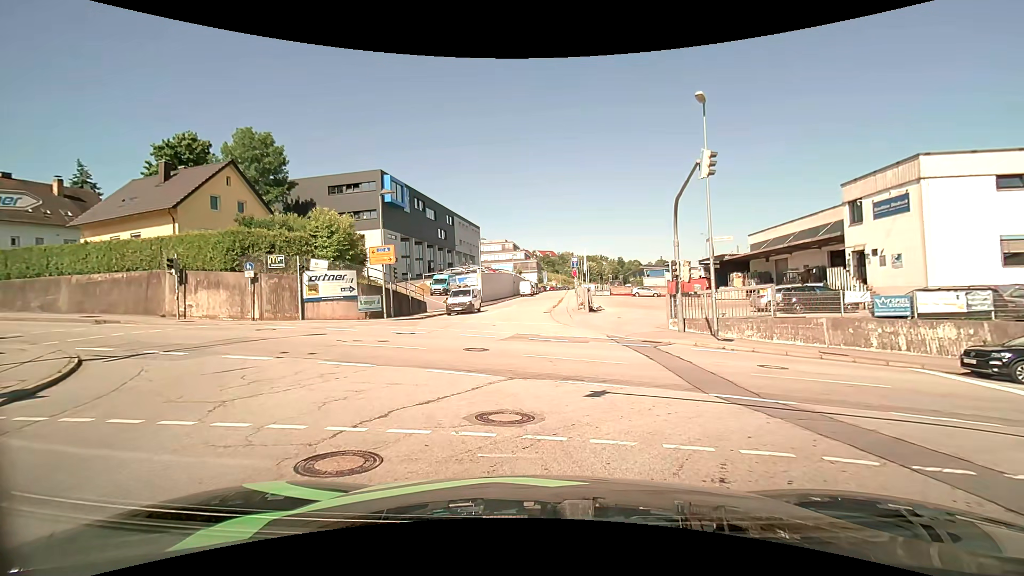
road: residential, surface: asphalt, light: Day
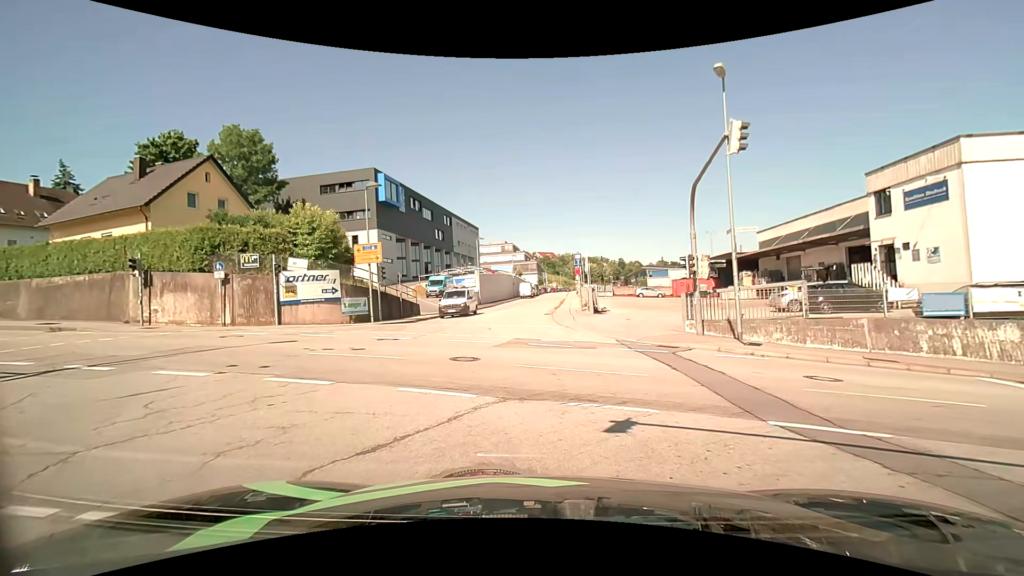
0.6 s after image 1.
(0.0, +2.5) m; 0°
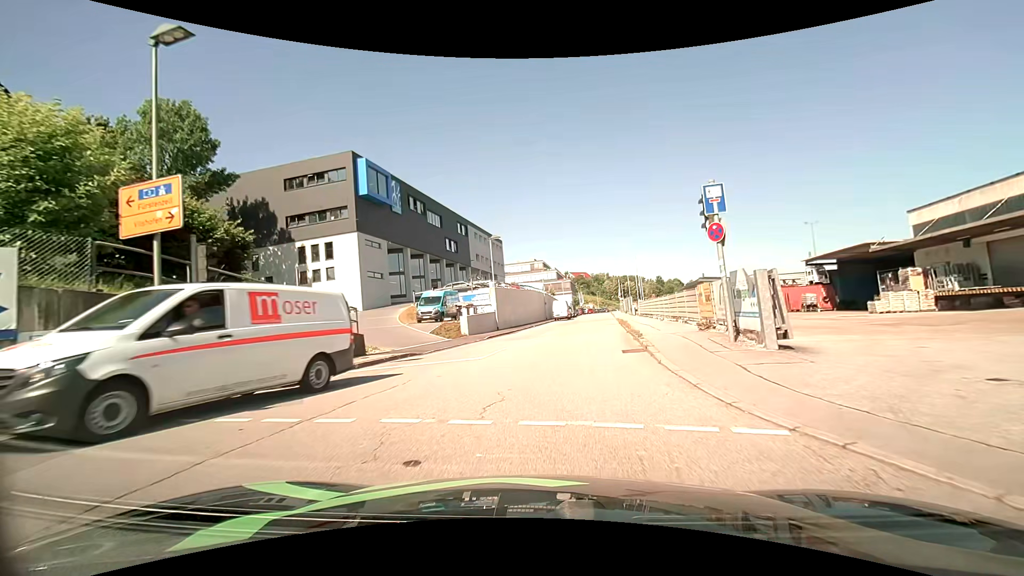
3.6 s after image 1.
(-0.6, +18.4) m; -2°
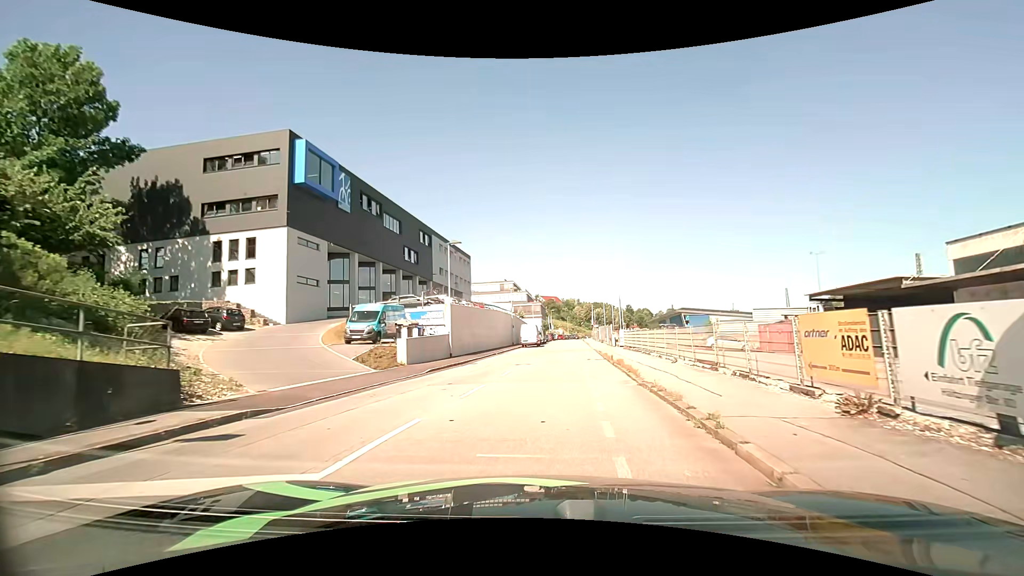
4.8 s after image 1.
(0.0, +8.3) m; +2°
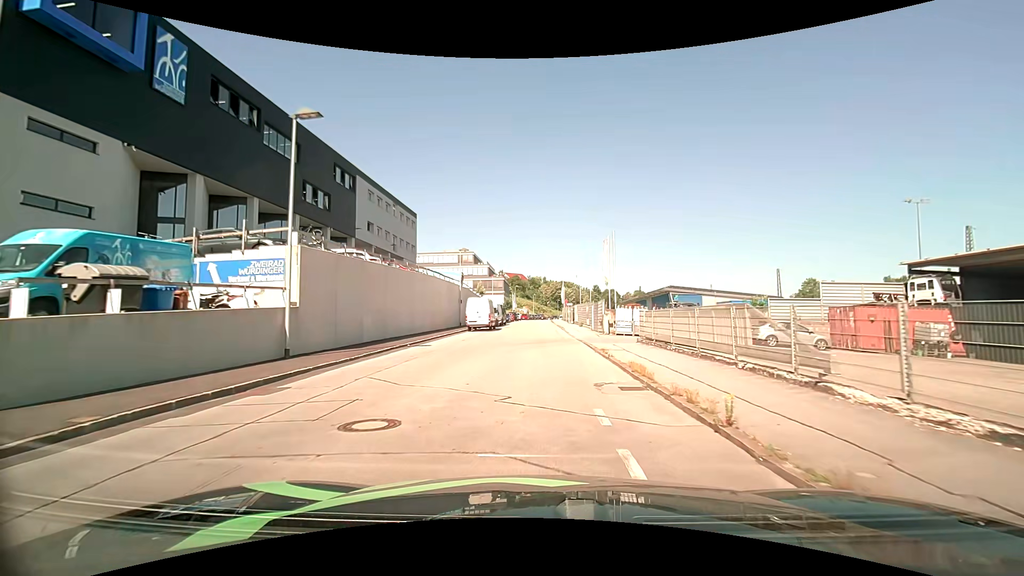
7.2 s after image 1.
(+0.9, +18.5) m; +4°
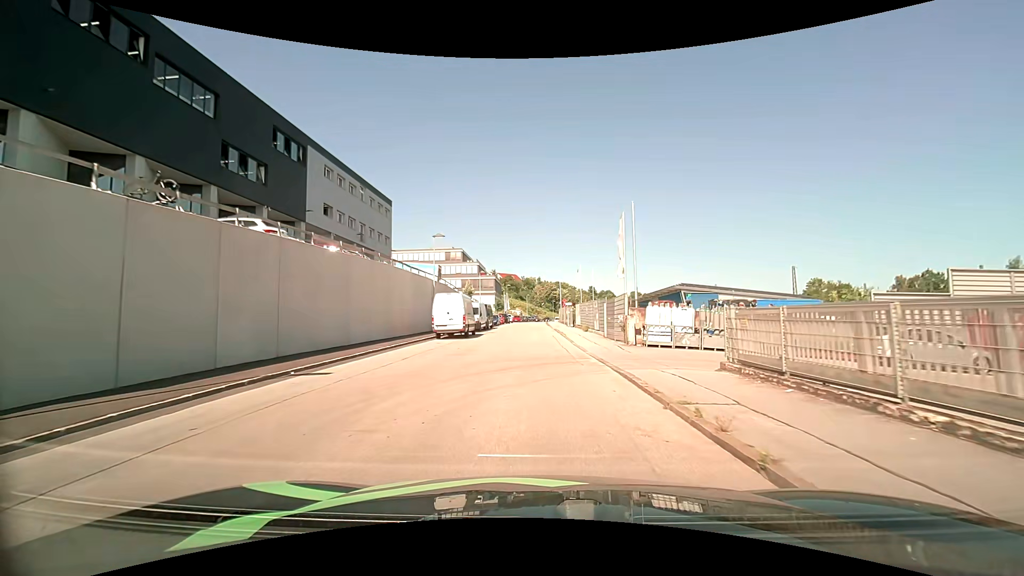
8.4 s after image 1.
(+0.1, +10.4) m; +1°
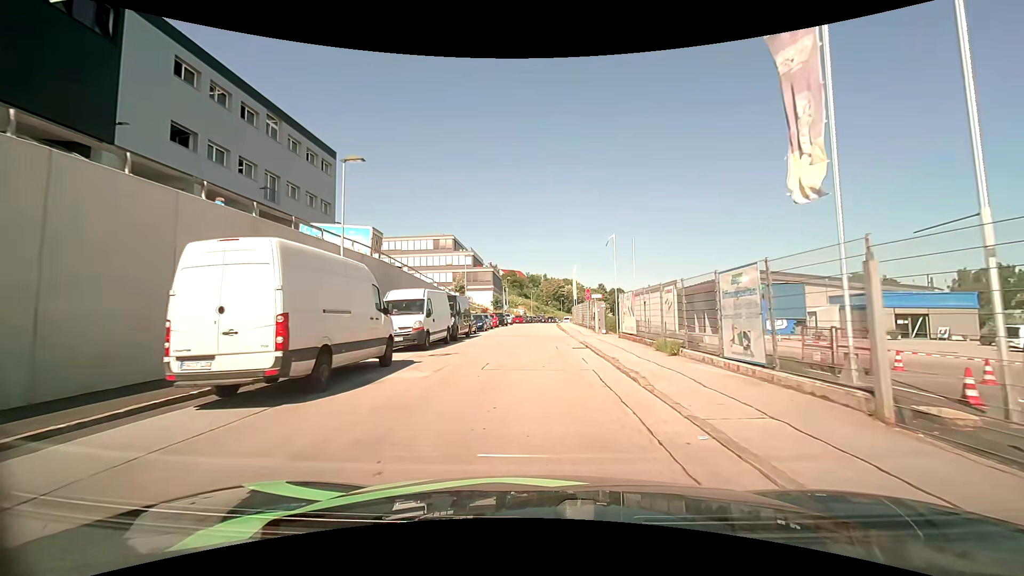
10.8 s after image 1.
(-0.4, +21.3) m; -1°
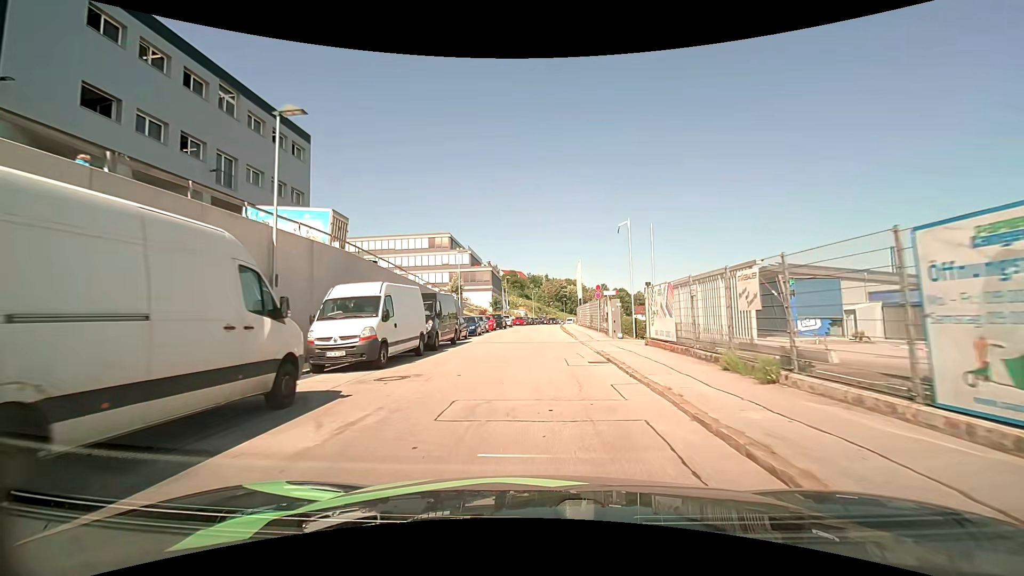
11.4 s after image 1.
(0.0, +5.6) m; +1°
(0, +10) (0, +20) (-1, +30) (-1, +40) (-1, +50) (-1, +60) (0, +70) (+1, +80) (+1, +90) (+2, +100) m
